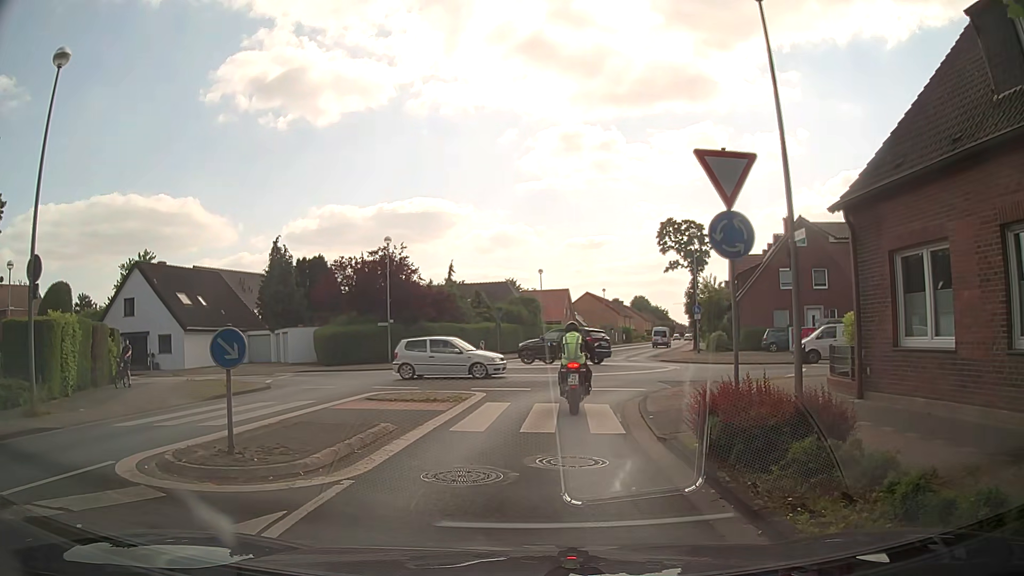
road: tertiary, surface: asphalt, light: Day
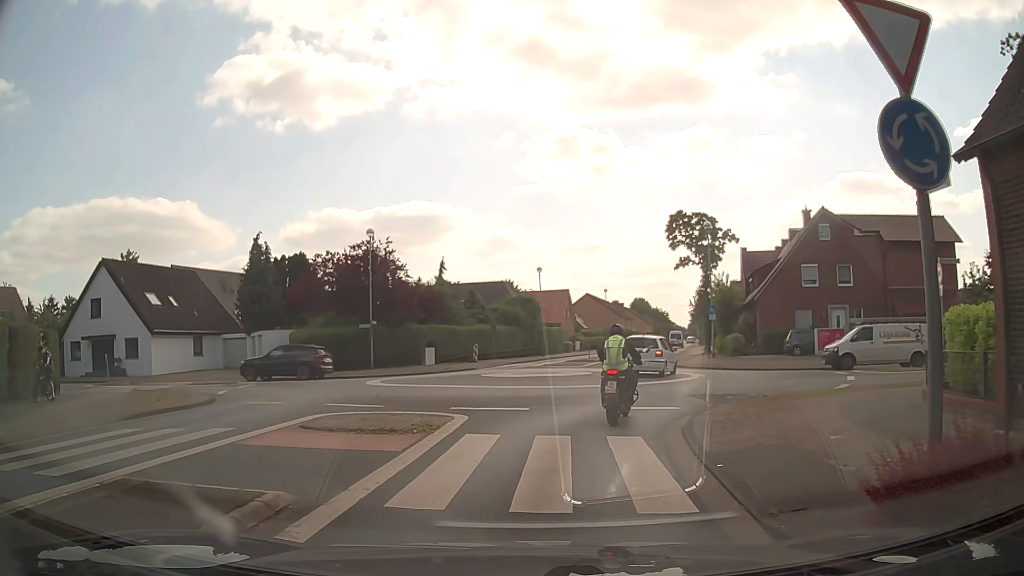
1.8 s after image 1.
(+0.1, +4.4) m; +1°
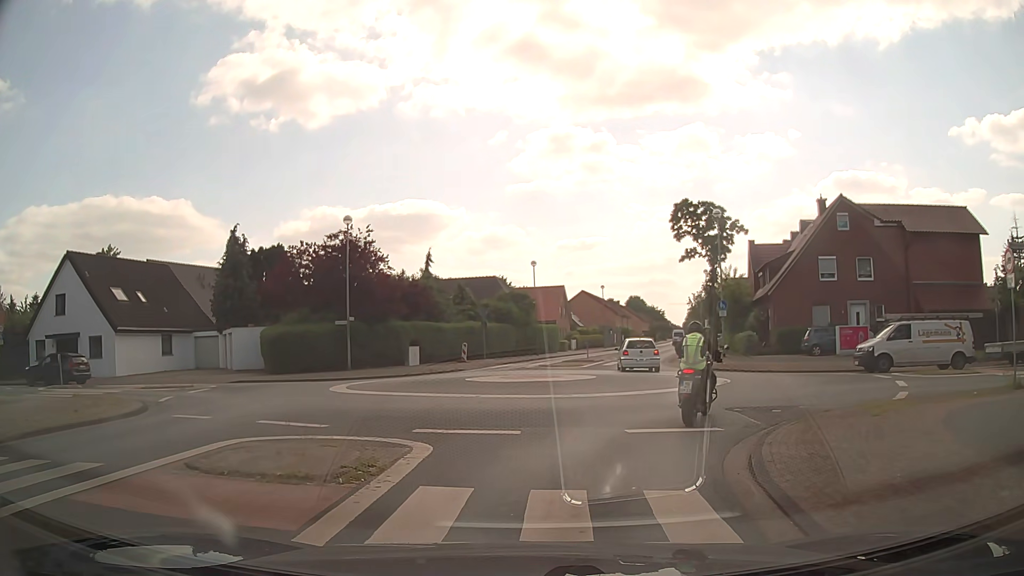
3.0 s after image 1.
(0.0, +3.8) m; -1°
(+1, +10) (+6, +19) (+7, +28) (+6, +38) (+9, +48) (+11, +58) (+14, +67) (+17, +77) (+19, +87) (+22, +96) m
